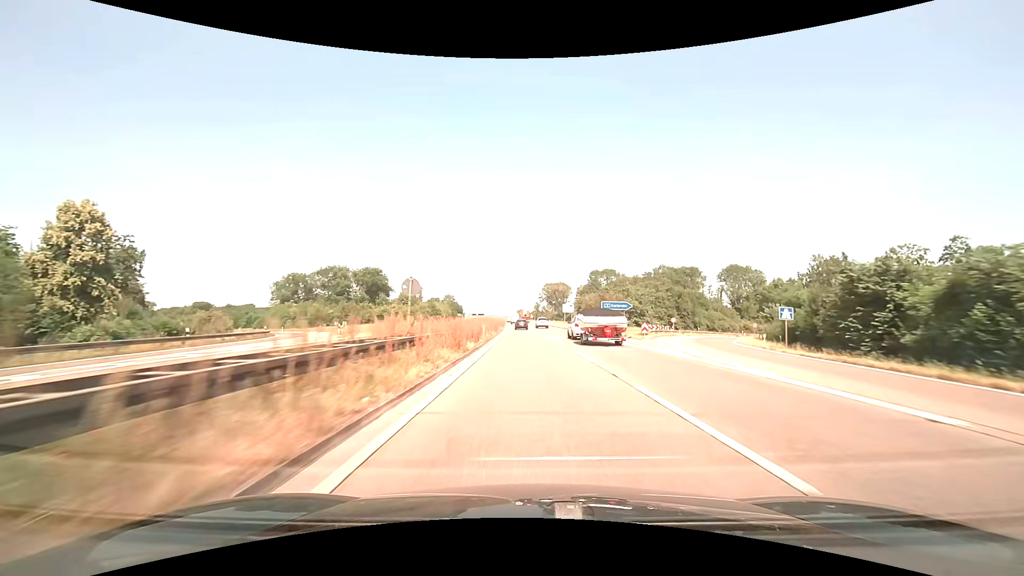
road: trunk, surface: asphalt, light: Day
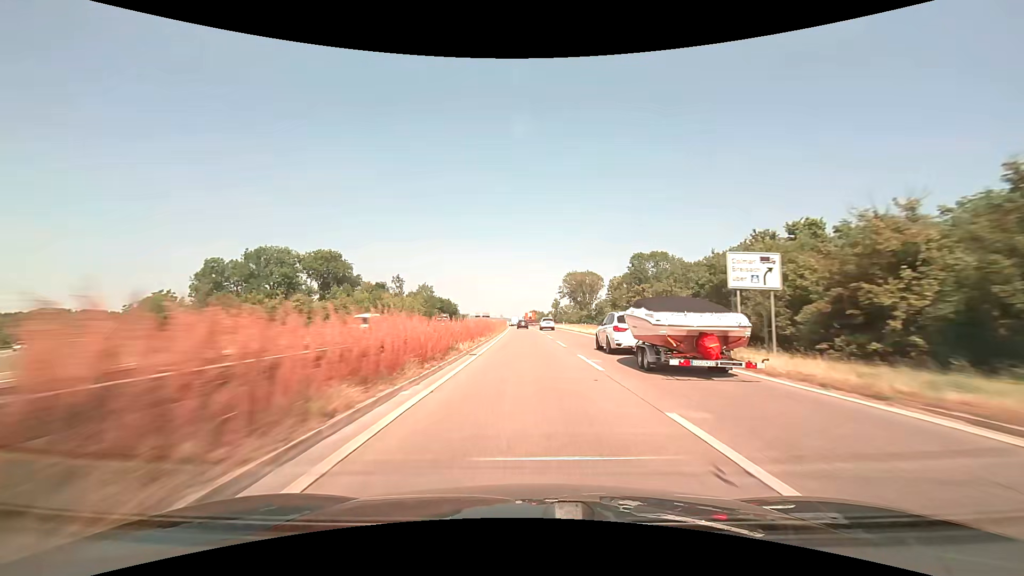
(-0.9, +63.1) m; -2°
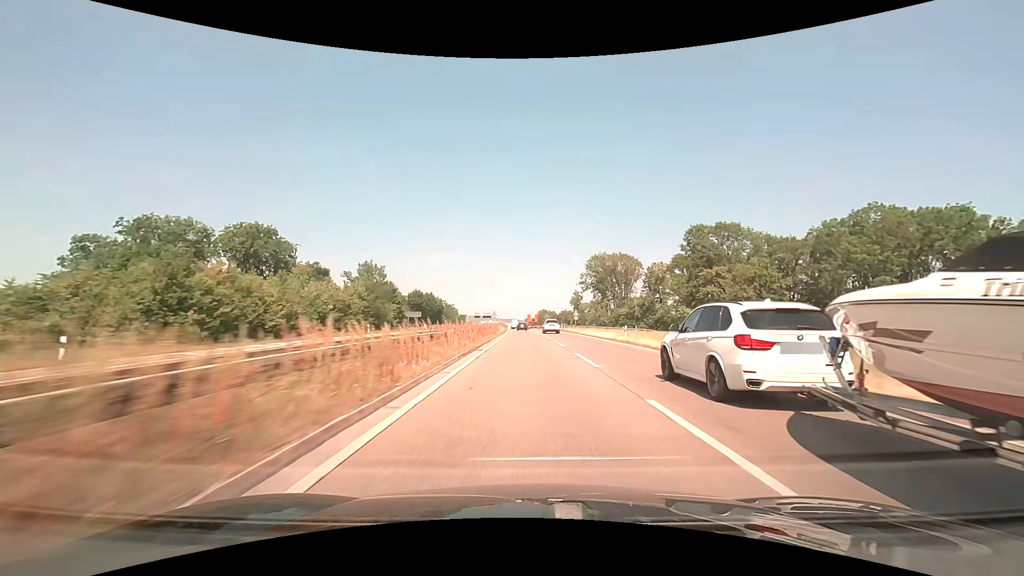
(-0.4, +47.1) m; -1°
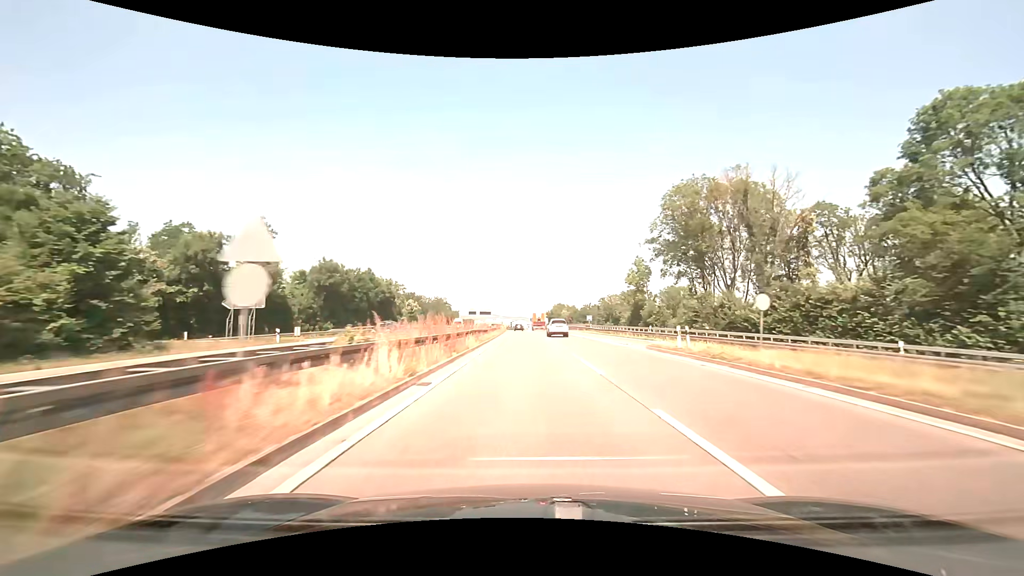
(-0.5, +62.4) m; -1°
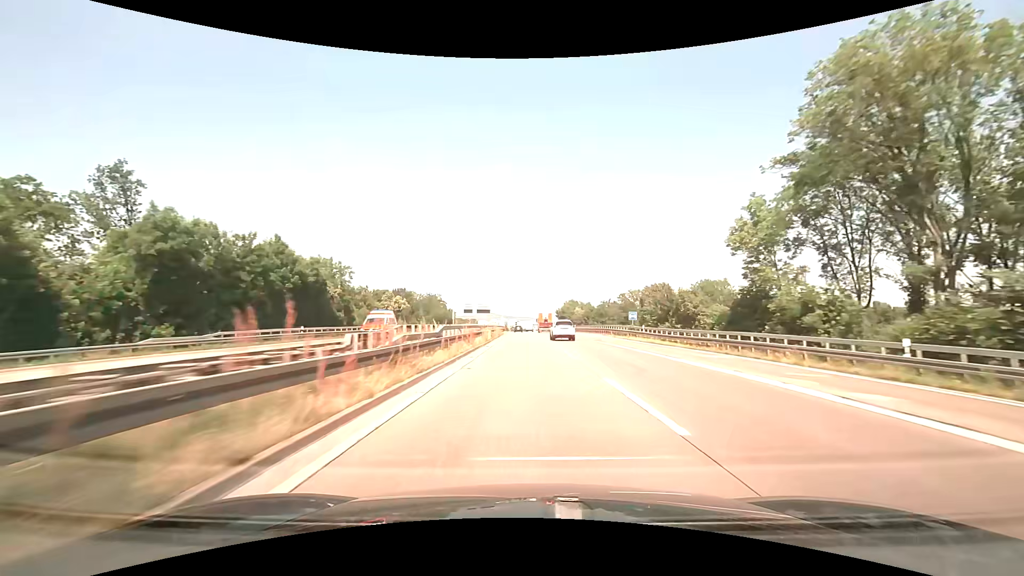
(-0.1, +31.2) m; -1°
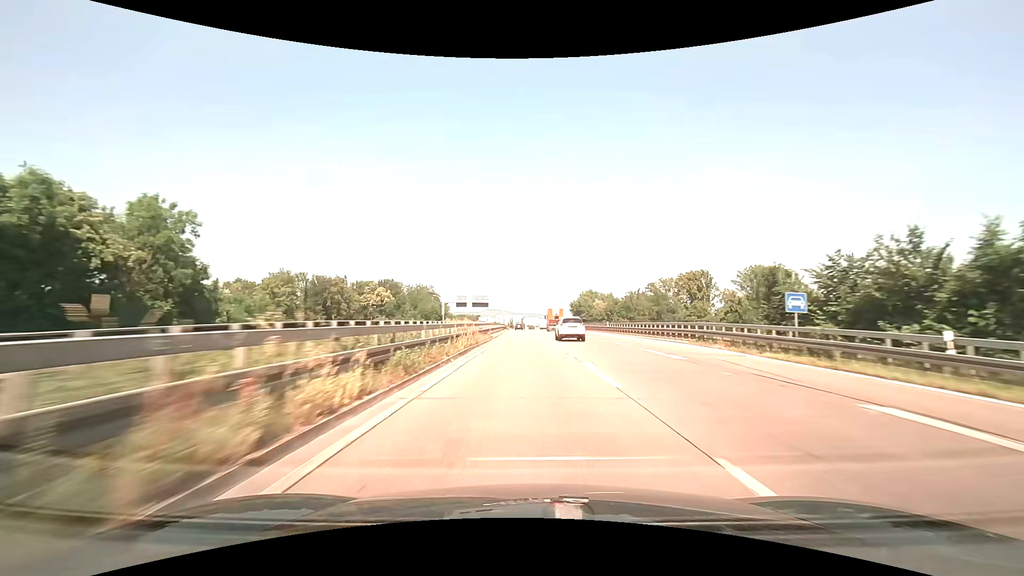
(-0.2, +31.3) m; -1°
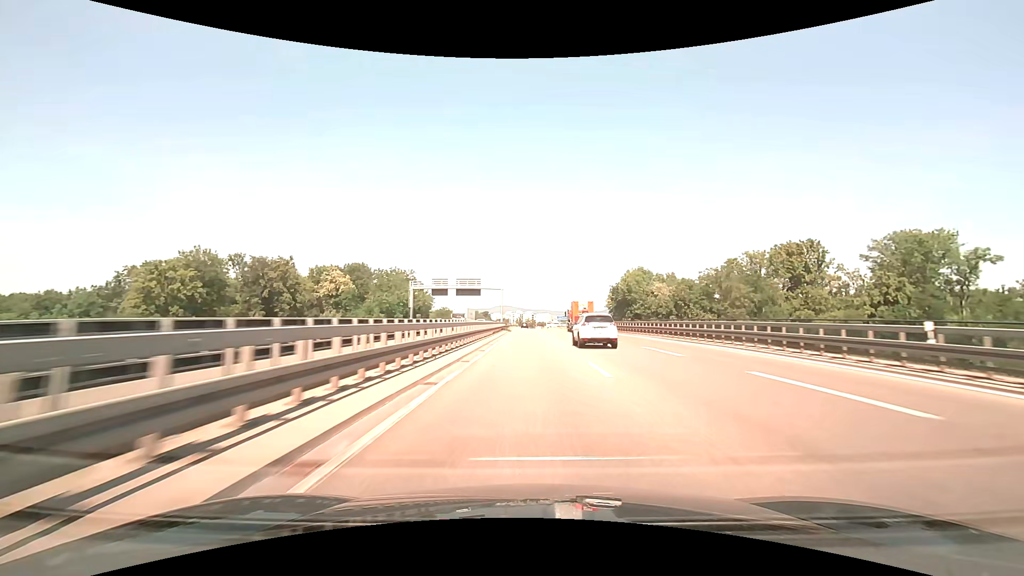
(-0.4, +47.2) m; -1°
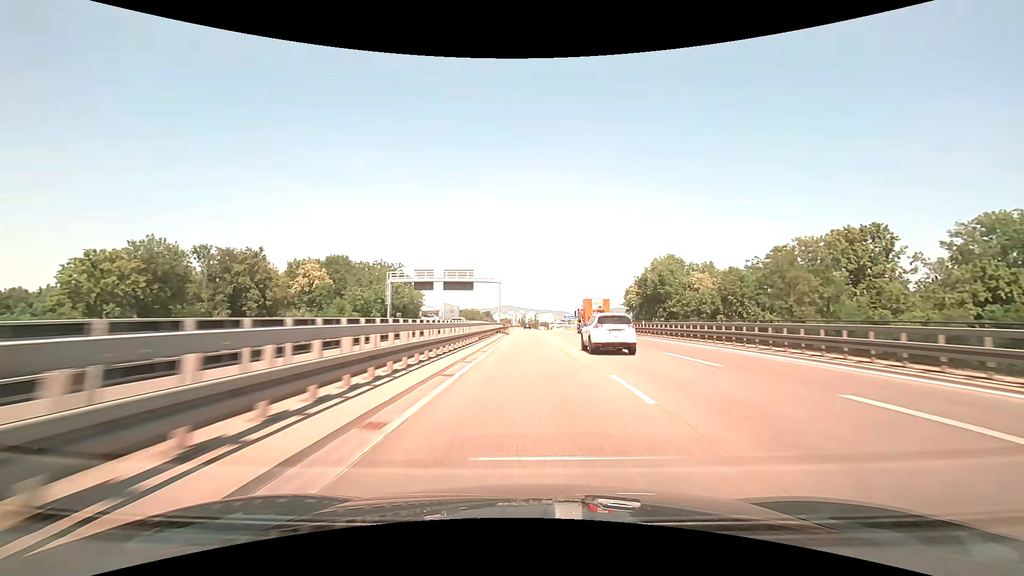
(0.0, +15.8) m; 0°
(0, +10) (0, +20) (0, +30) (0, +40) (0, +50) (0, +60) (-1, +70) (-1, +80) (-1, +90) (-1, +100) m
